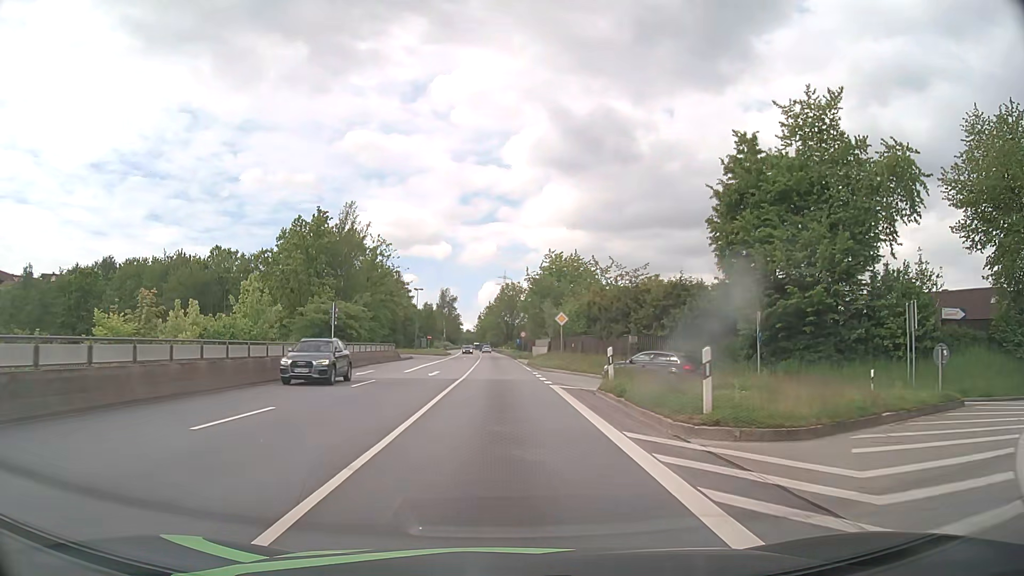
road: primary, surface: asphalt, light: Day
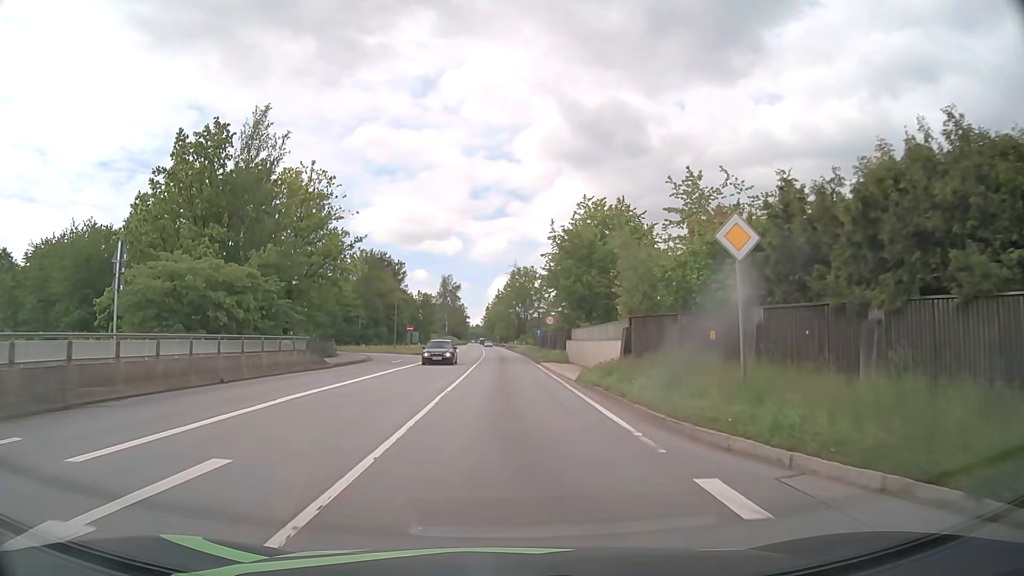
(-0.2, +29.0) m; -1°
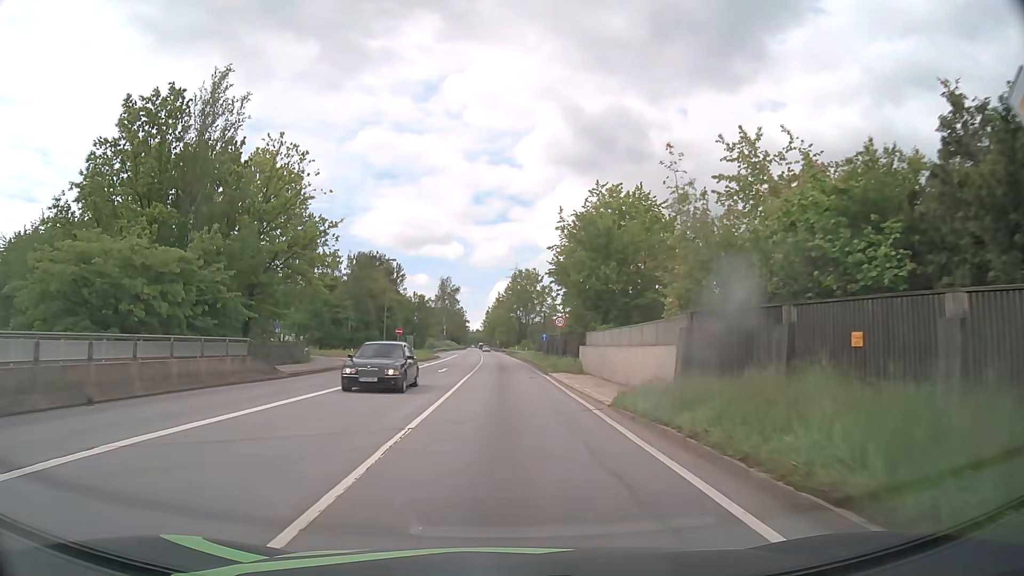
(0.0, +7.2) m; 0°
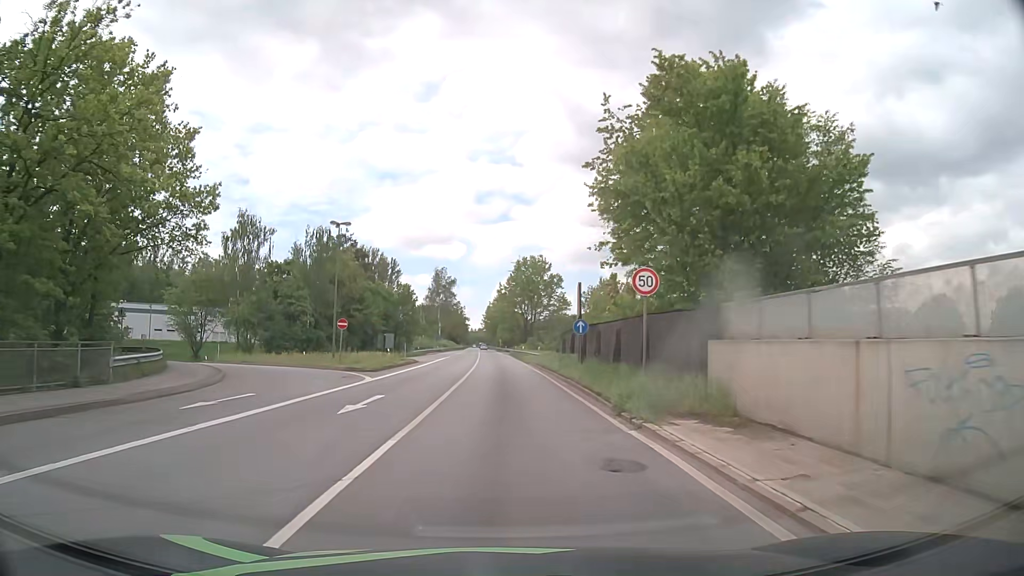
(0.0, +21.8) m; 0°
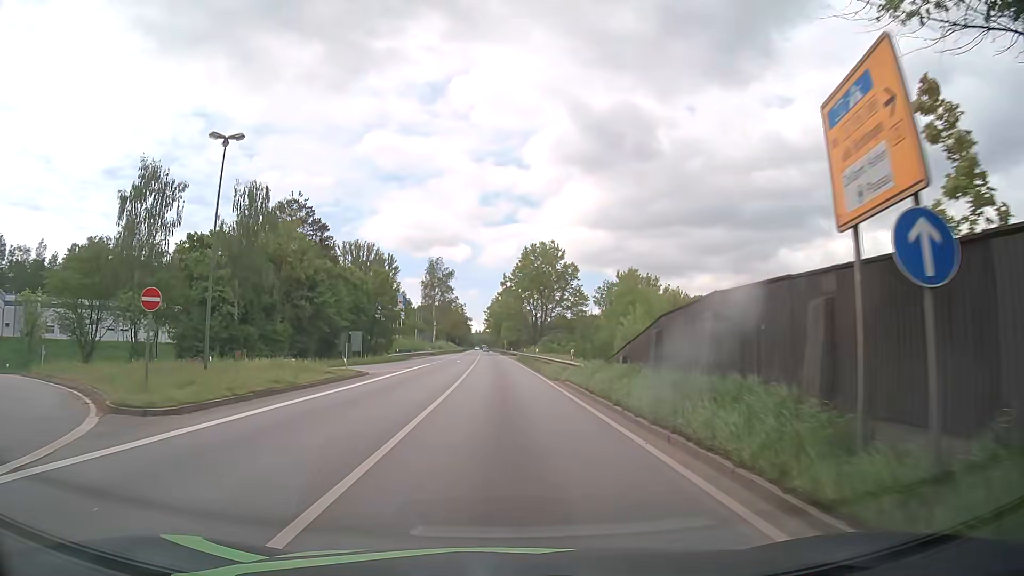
(-0.2, +22.1) m; -1°
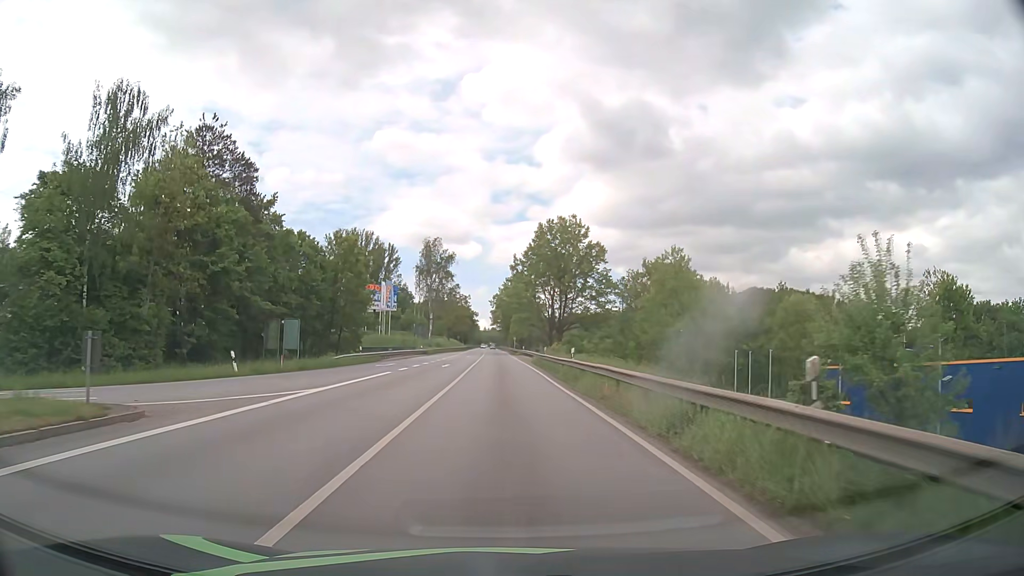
(-0.1, +22.5) m; -1°
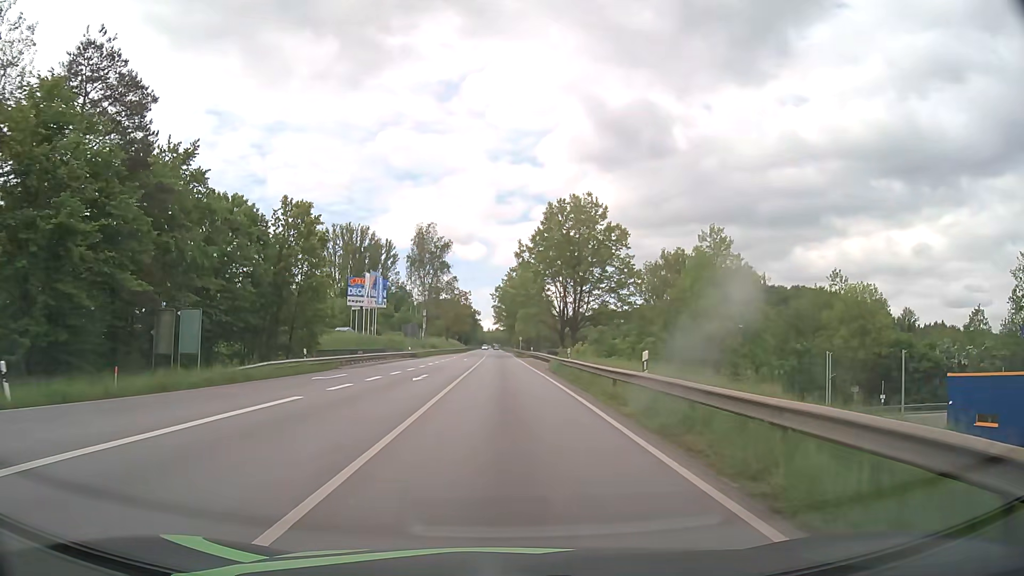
(-0.1, +15.1) m; 0°
